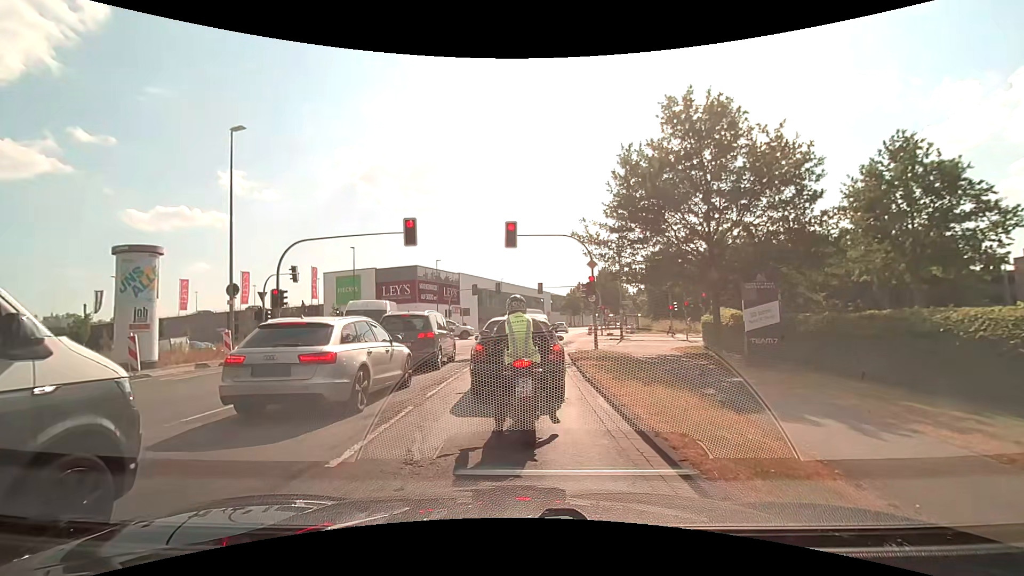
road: secondary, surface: asphalt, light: Day
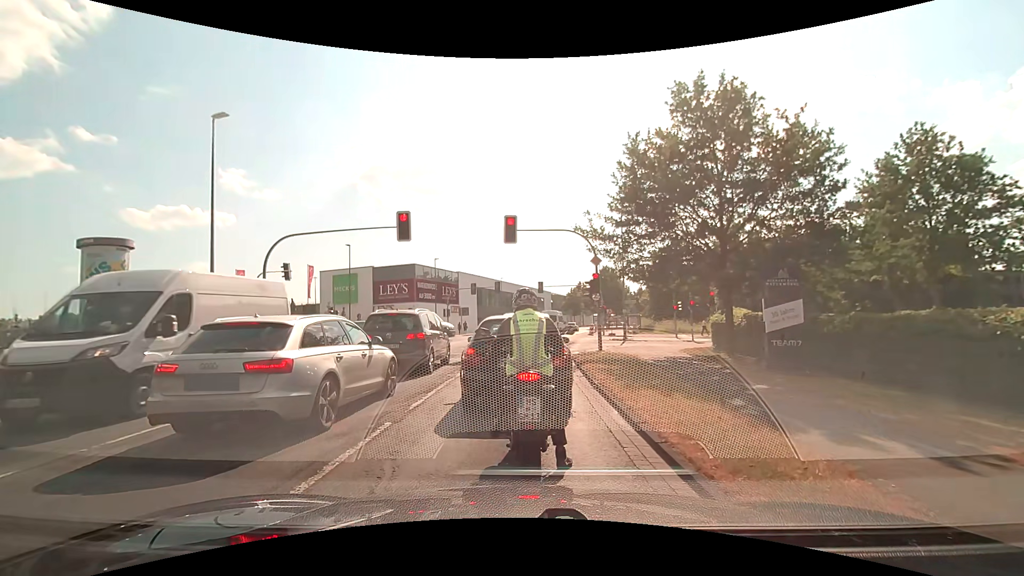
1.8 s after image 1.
(0.0, +1.2) m; 0°
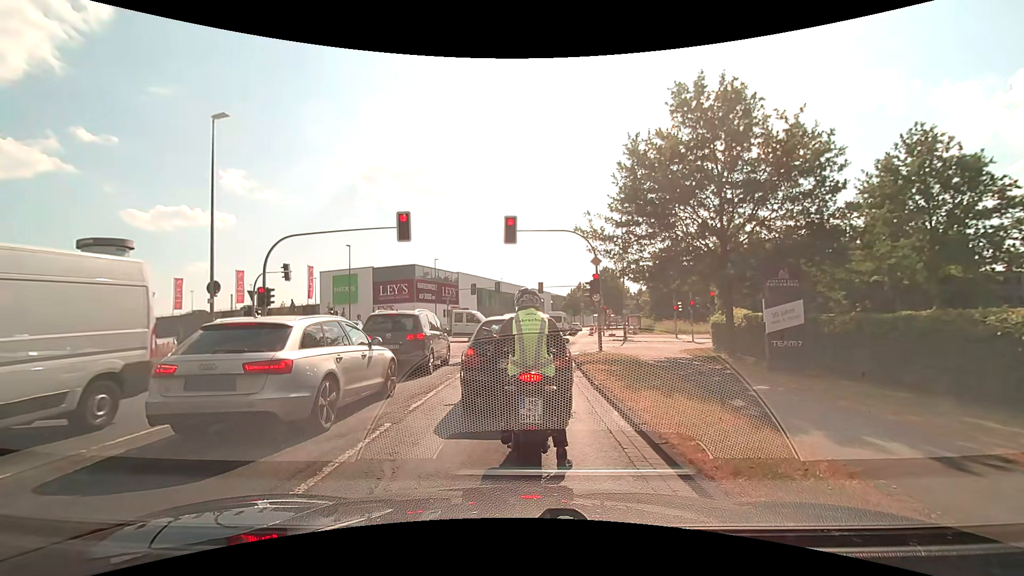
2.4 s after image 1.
(0.0, +0.1) m; 0°
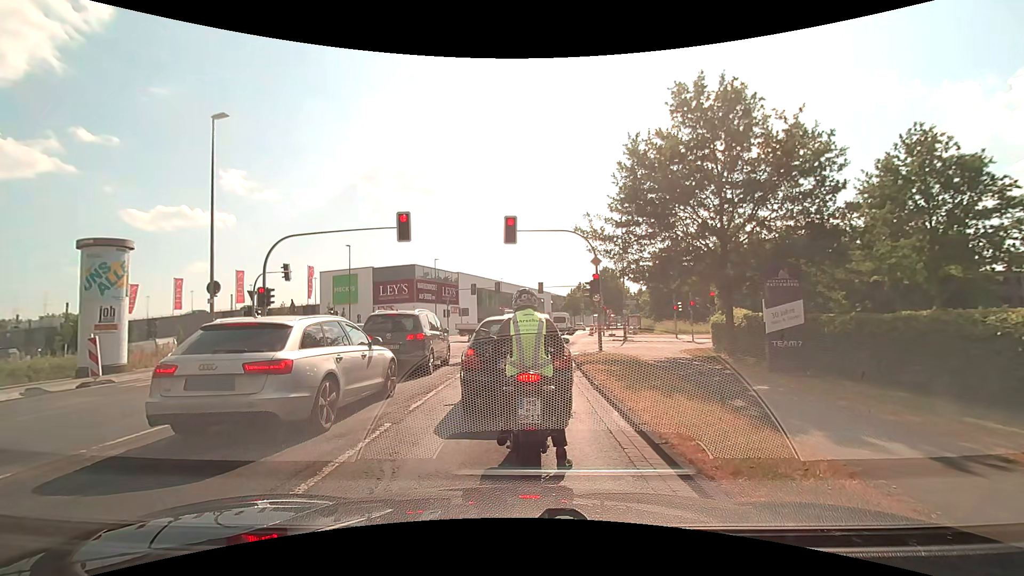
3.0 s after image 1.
(0.0, 0.0) m; 0°
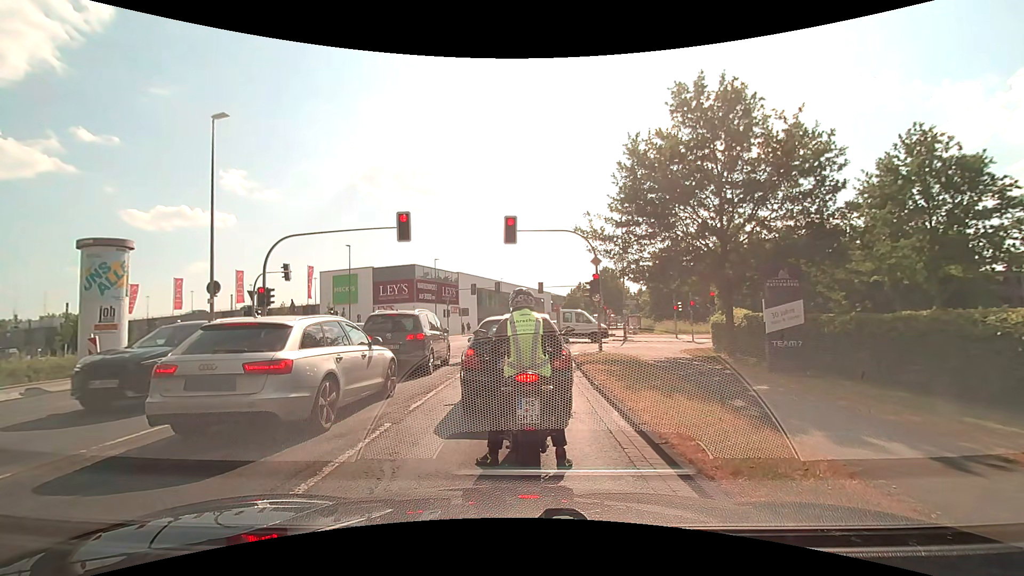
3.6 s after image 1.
(0.0, 0.0) m; 0°
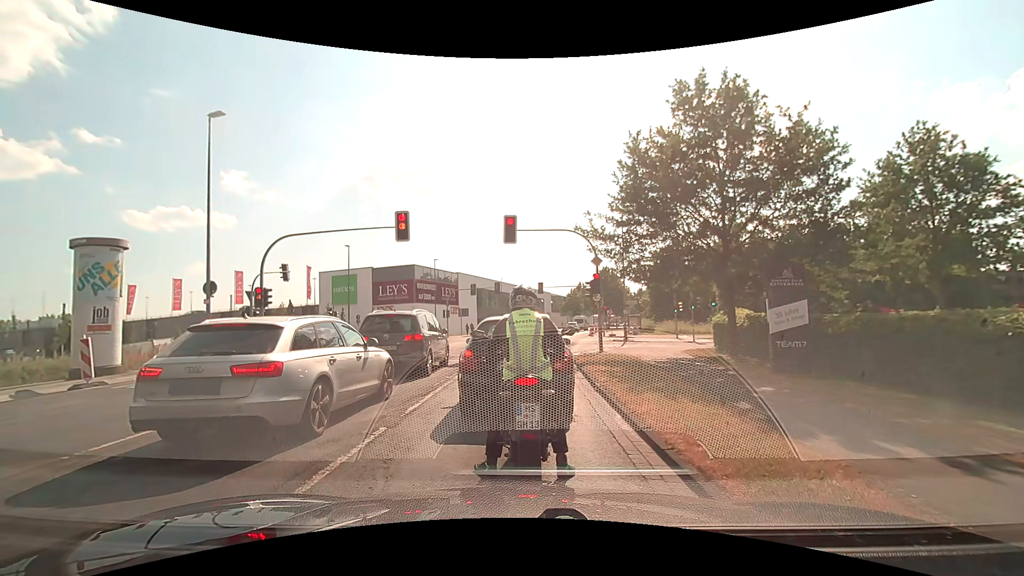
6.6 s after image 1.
(0.0, +0.3) m; 0°
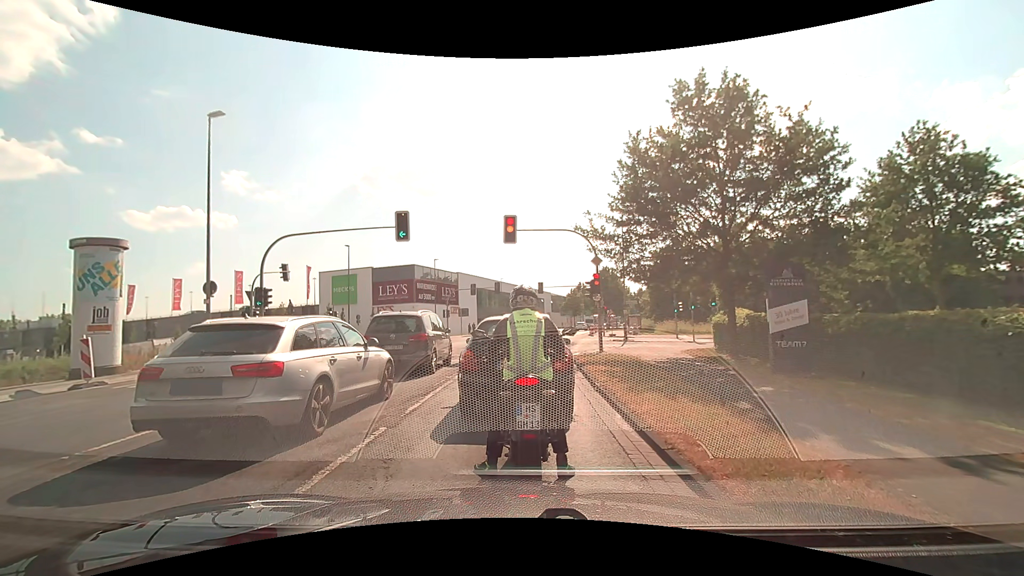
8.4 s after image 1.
(0.0, 0.0) m; 0°
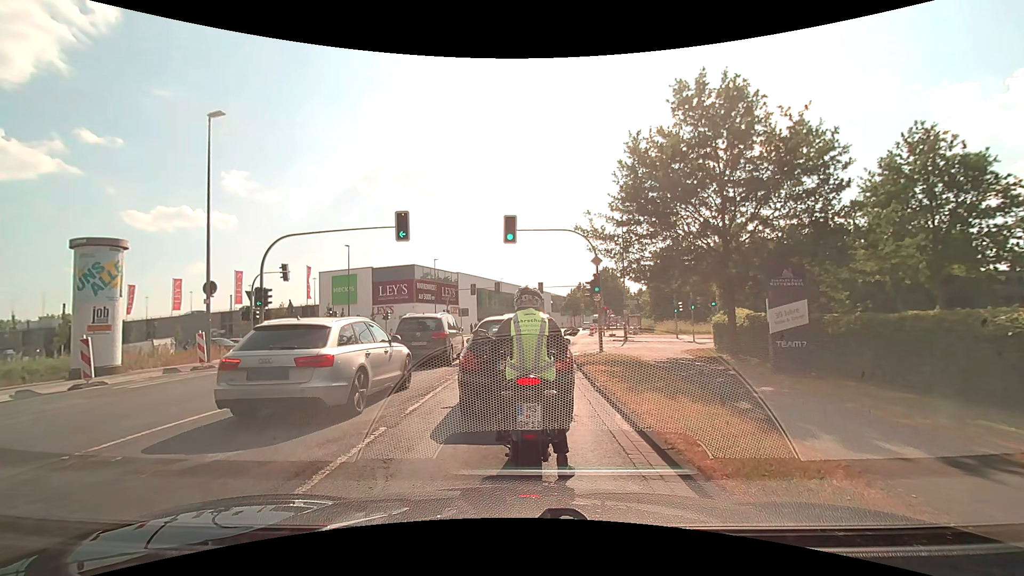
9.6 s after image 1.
(0.0, 0.0) m; 0°
(+1, +10) (+2, +20) (+3, +30) (+5, +40) (+6, +50) (+8, +59) (+11, +69) (+13, +79) (+16, +88) (+18, +98) m
